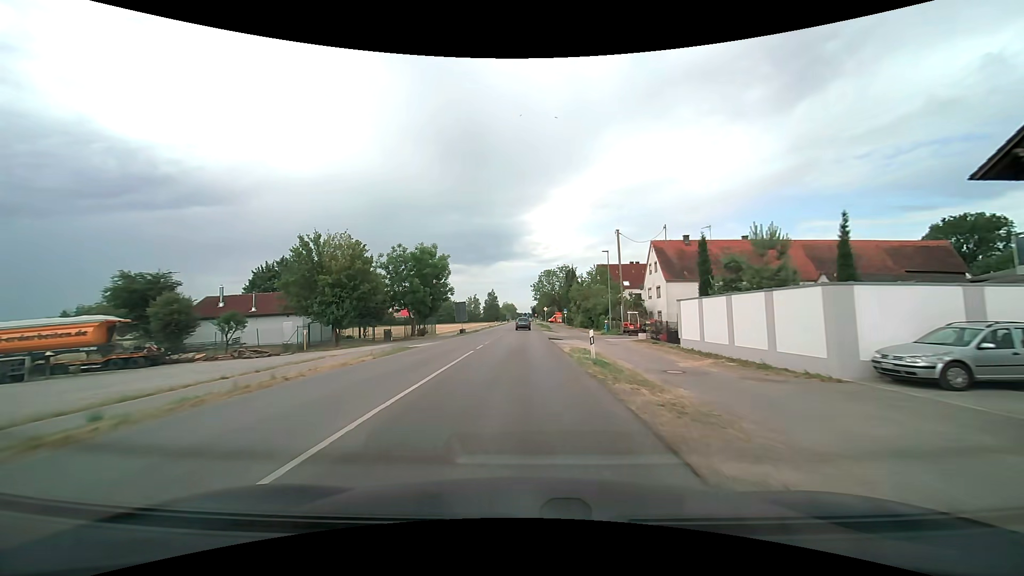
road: tertiary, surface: asphalt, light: Day
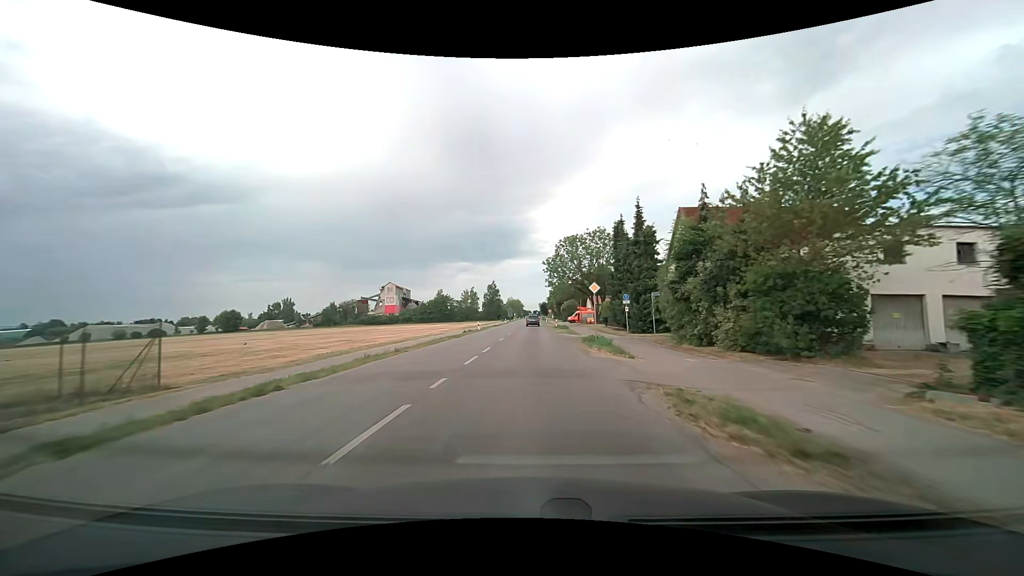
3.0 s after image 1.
(-0.5, +48.6) m; -1°
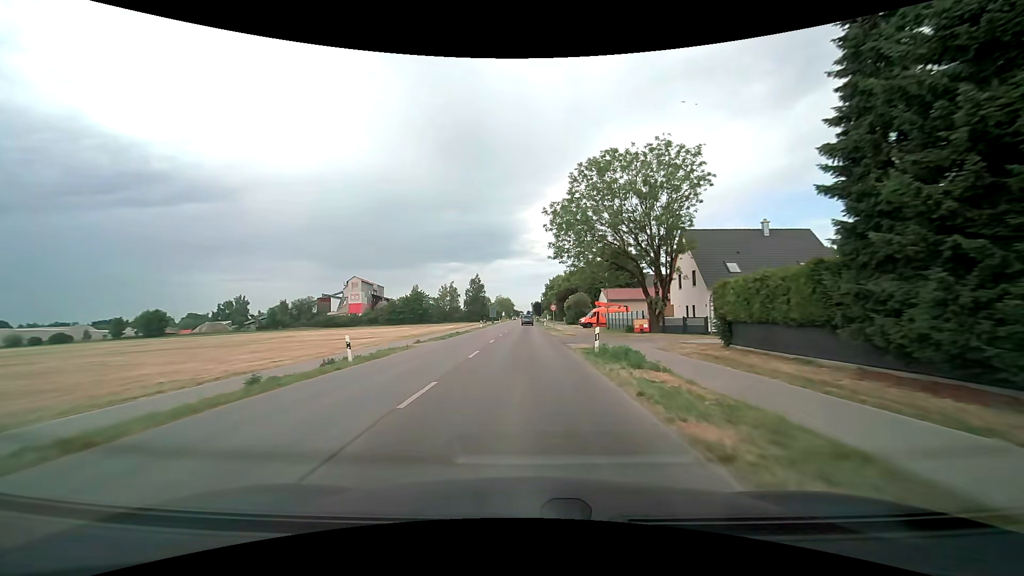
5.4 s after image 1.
(+0.5, +38.0) m; +1°
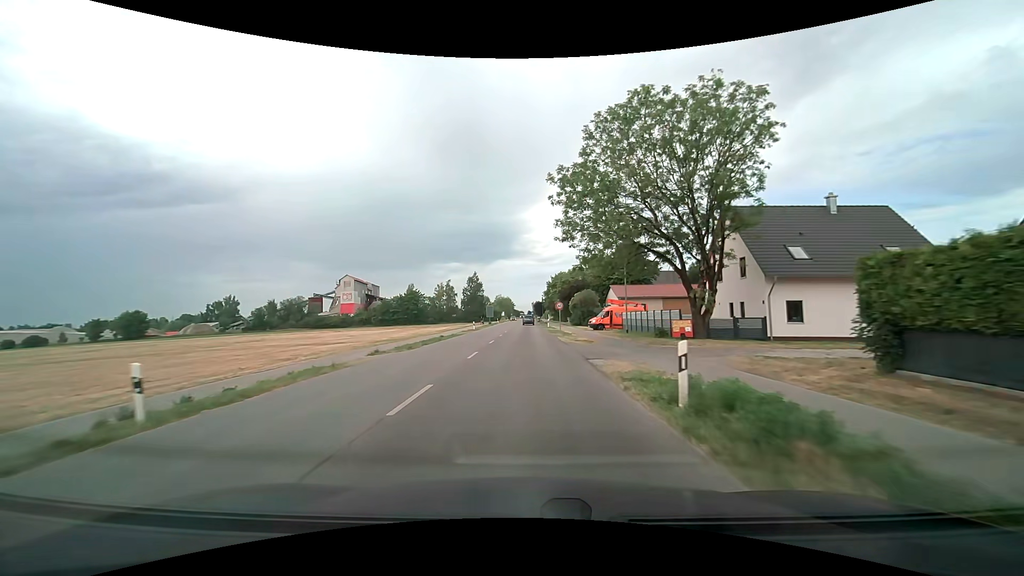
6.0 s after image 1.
(0.0, +9.4) m; 0°
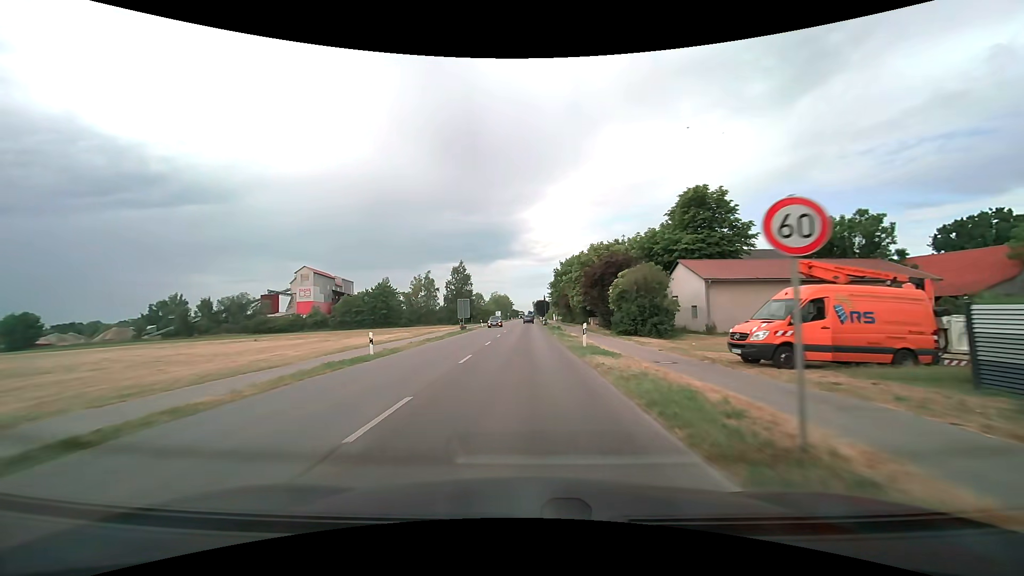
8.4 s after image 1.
(-0.1, +37.4) m; 0°
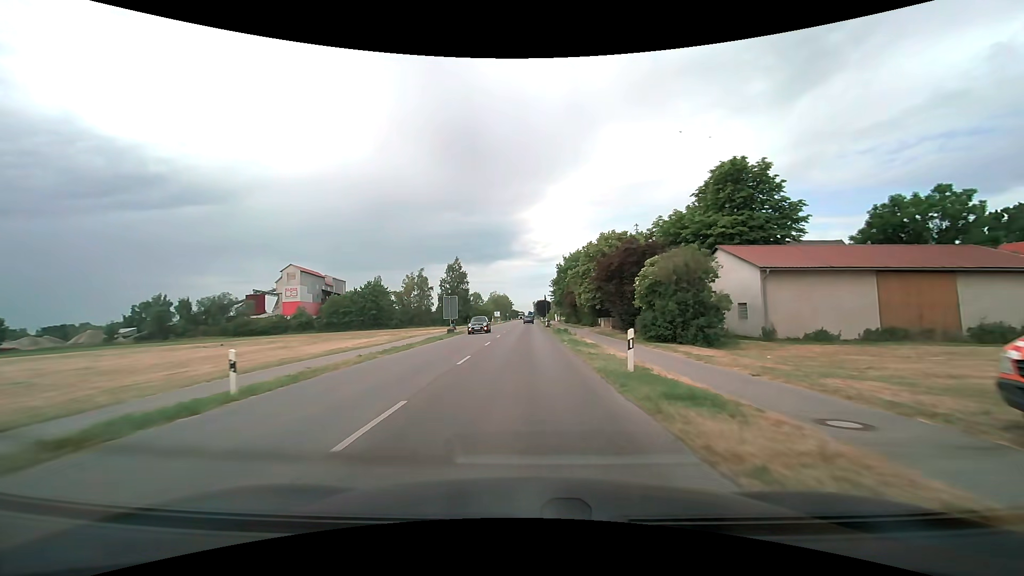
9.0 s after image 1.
(0.0, +9.3) m; 0°
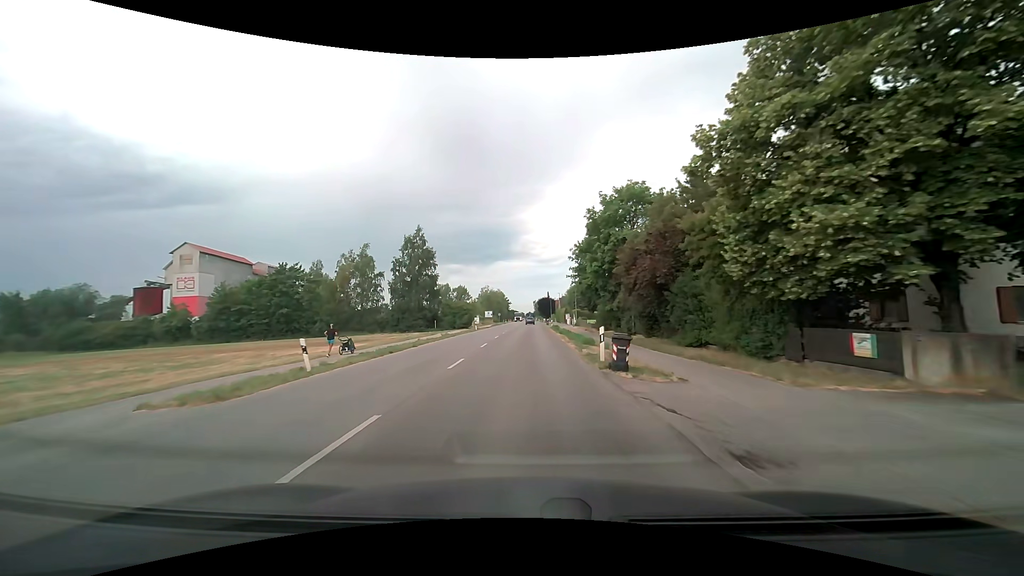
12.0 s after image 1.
(-0.1, +46.3) m; 0°
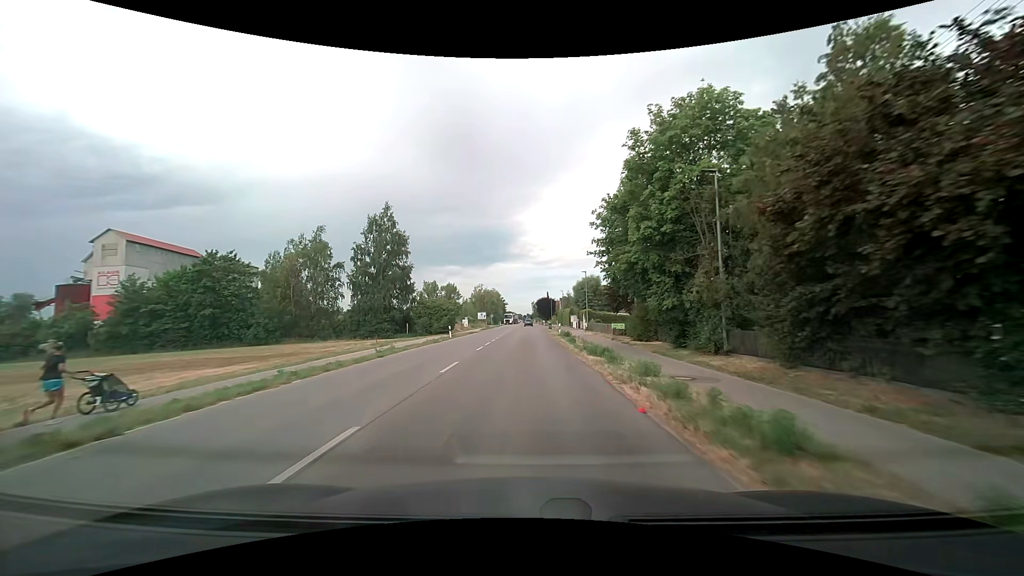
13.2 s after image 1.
(0.0, +18.5) m; 0°
(0, +10) (0, +20) (0, +30) (0, +40) (0, +50) (+1, +60) (+1, +70) (+1, +80) (+1, +90) (+1, +100) m
